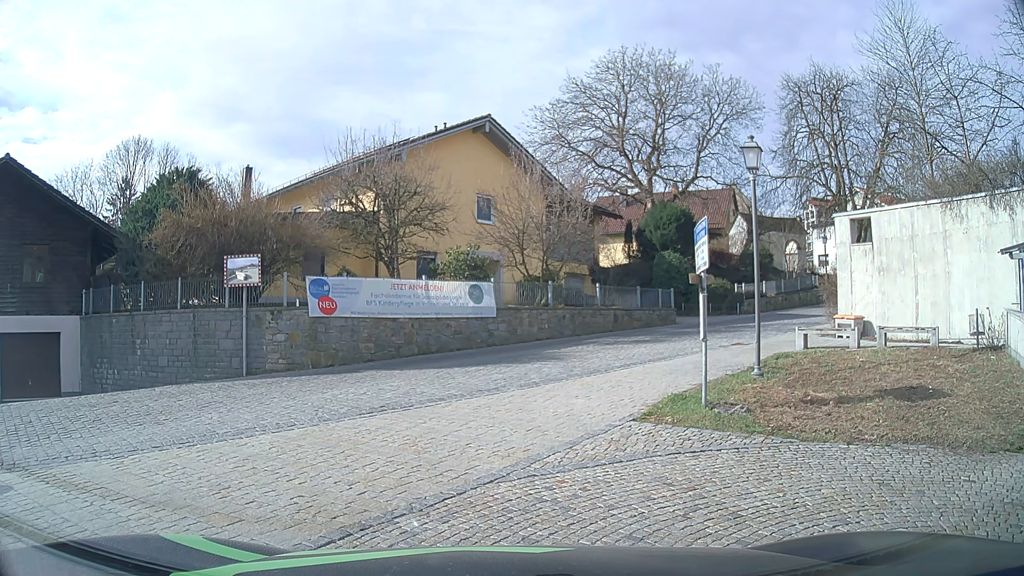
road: tertiary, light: Day
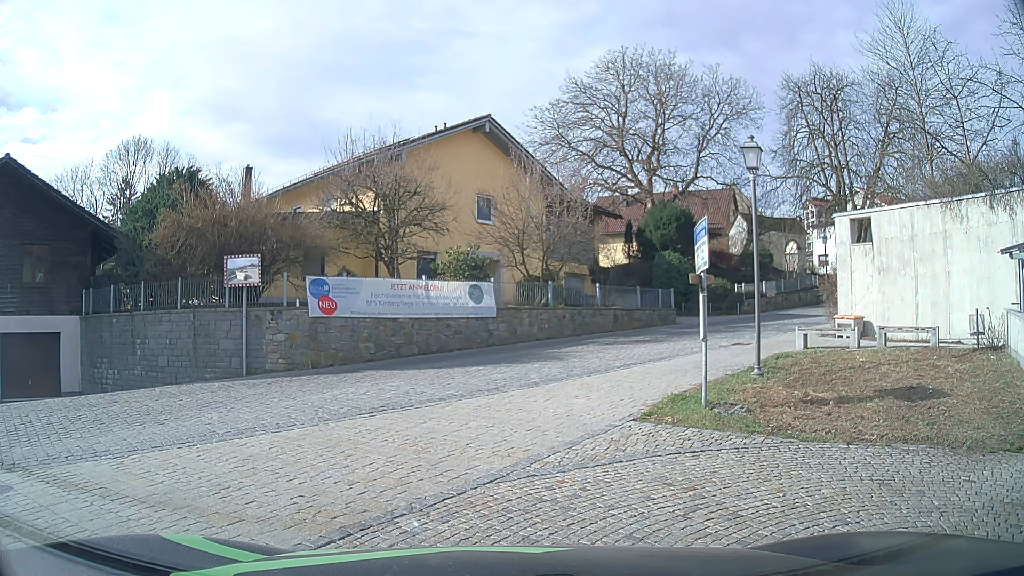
(0.0, 0.0) m; 0°
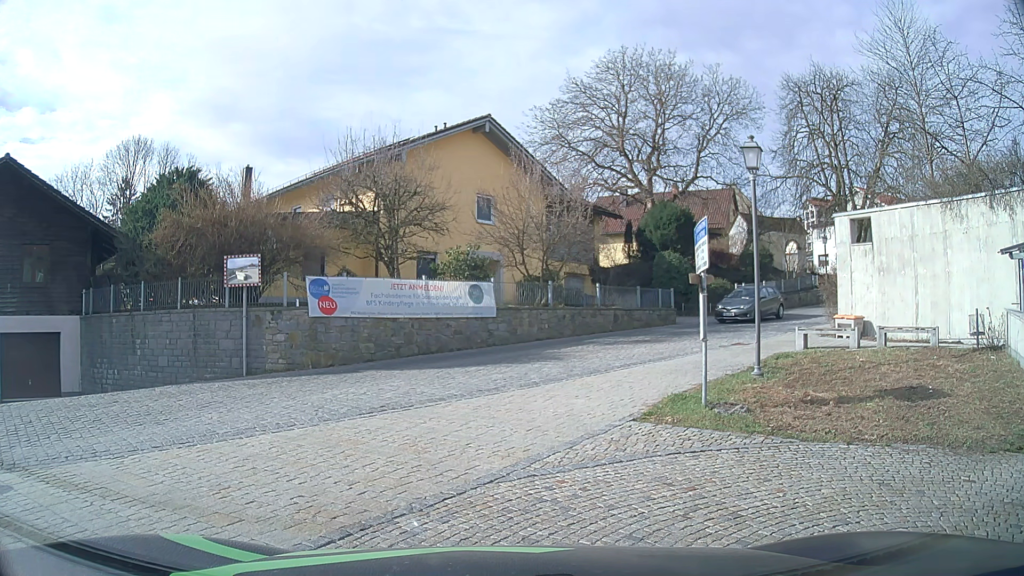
(0.0, 0.0) m; 0°
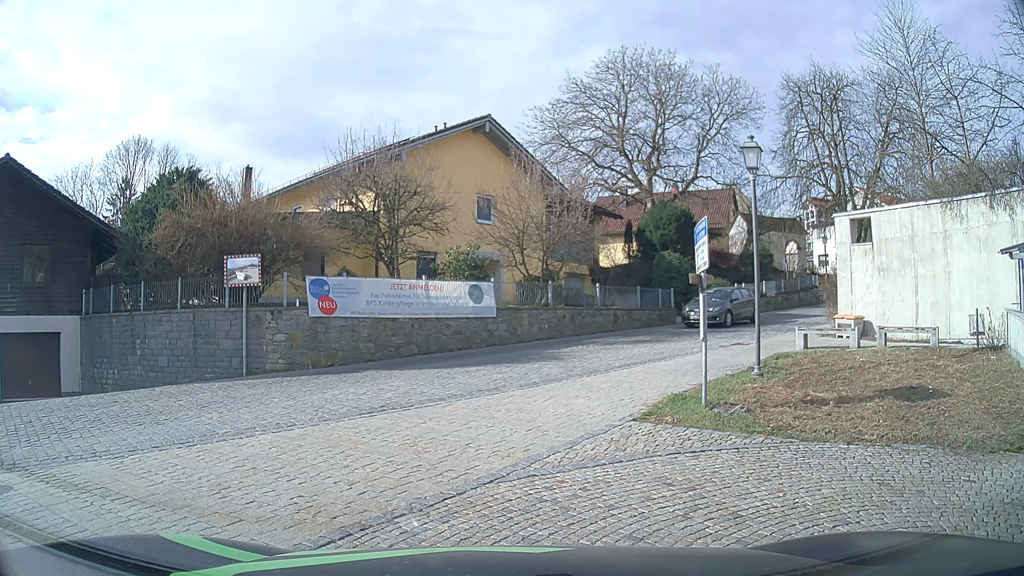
(0.0, 0.0) m; 0°
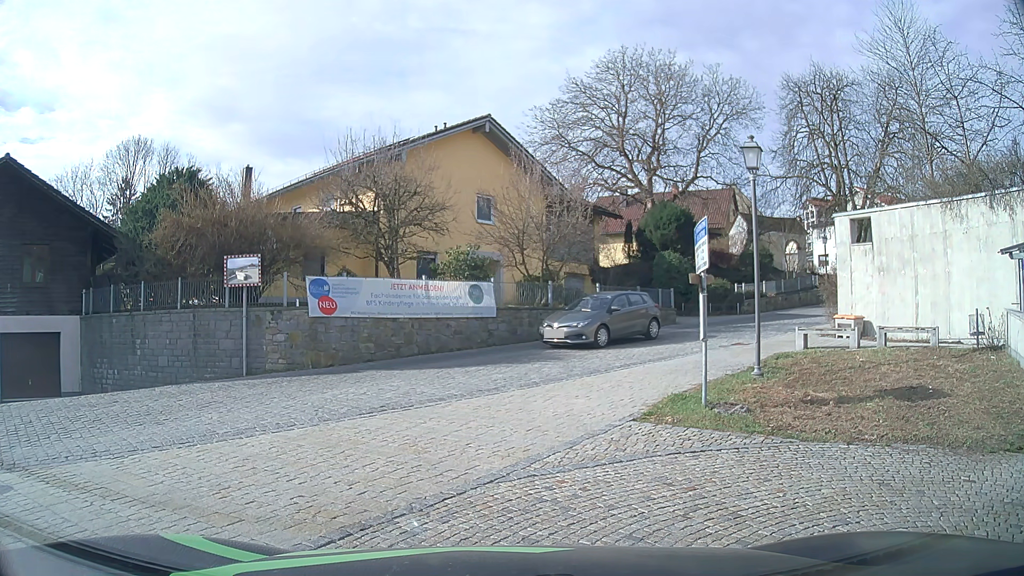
(0.0, 0.0) m; 0°
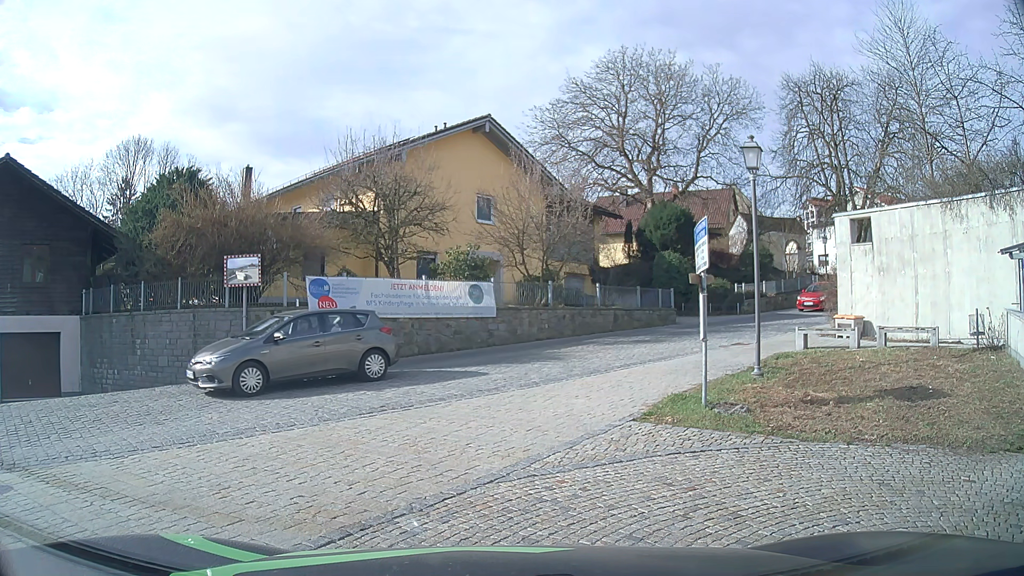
(0.0, 0.0) m; 0°
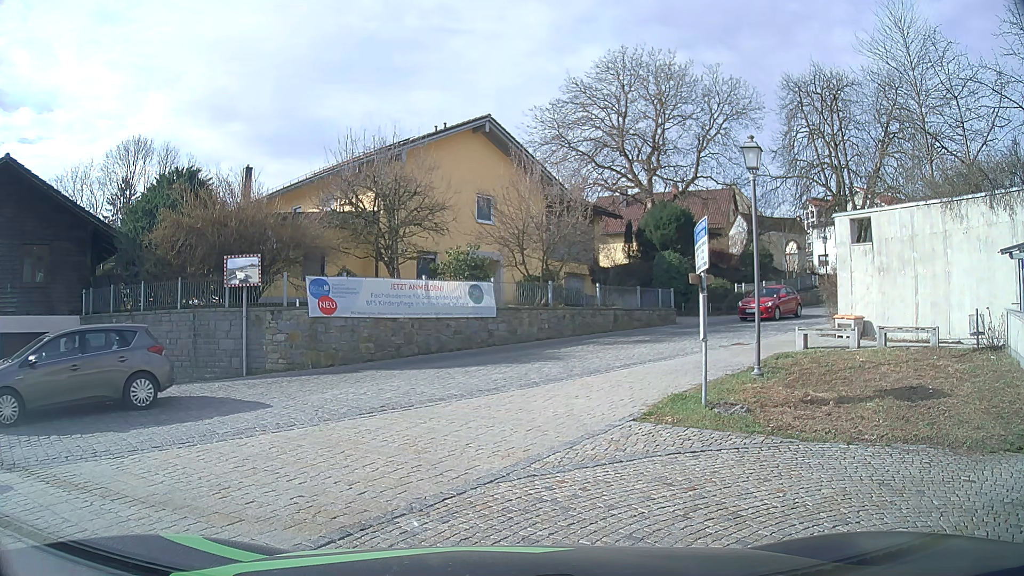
(0.0, 0.0) m; 0°
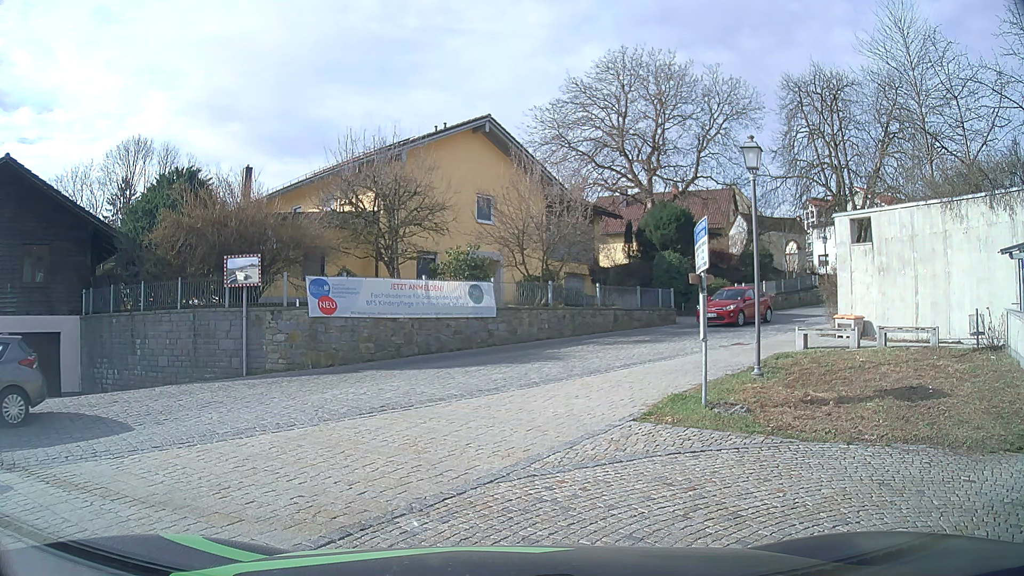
(0.0, 0.0) m; 0°
